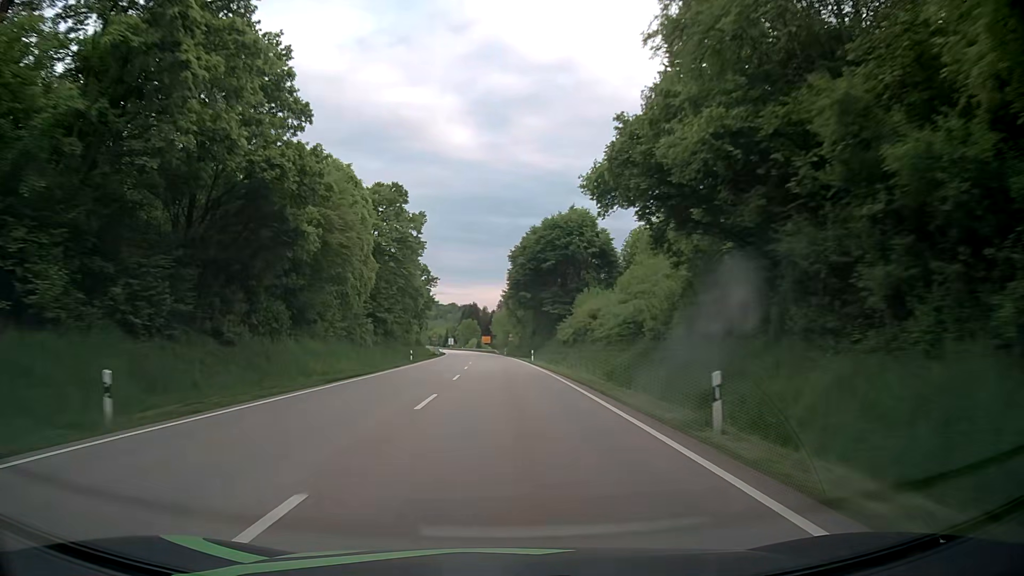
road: primary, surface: asphalt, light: Day
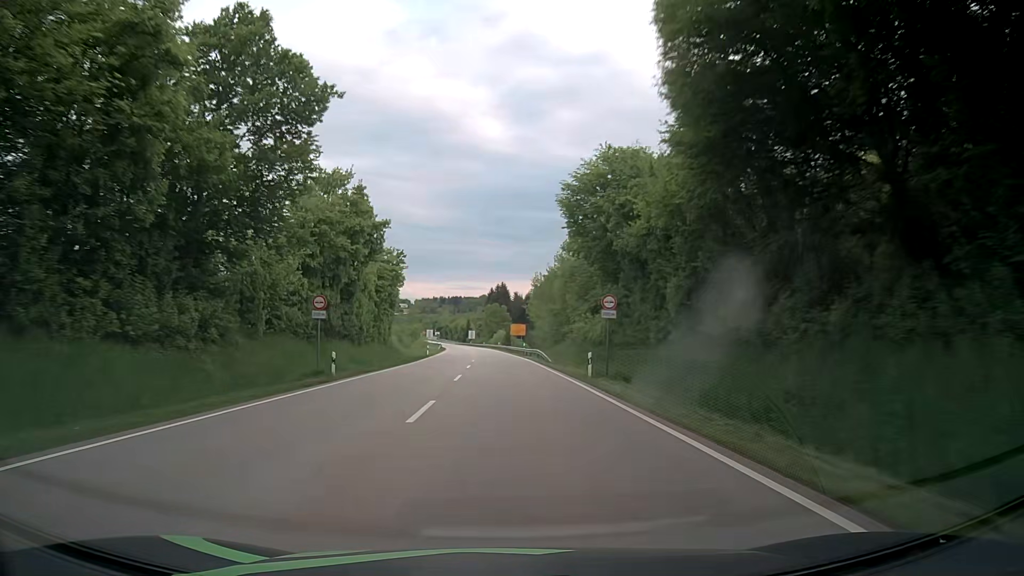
(-1.5, +74.3) m; -3°
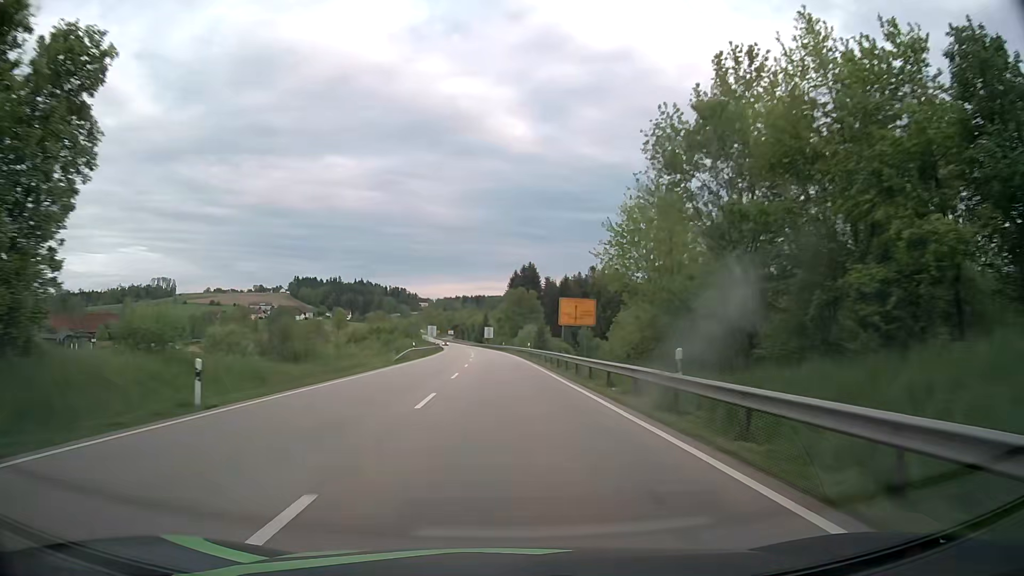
(-0.7, +57.4) m; -2°
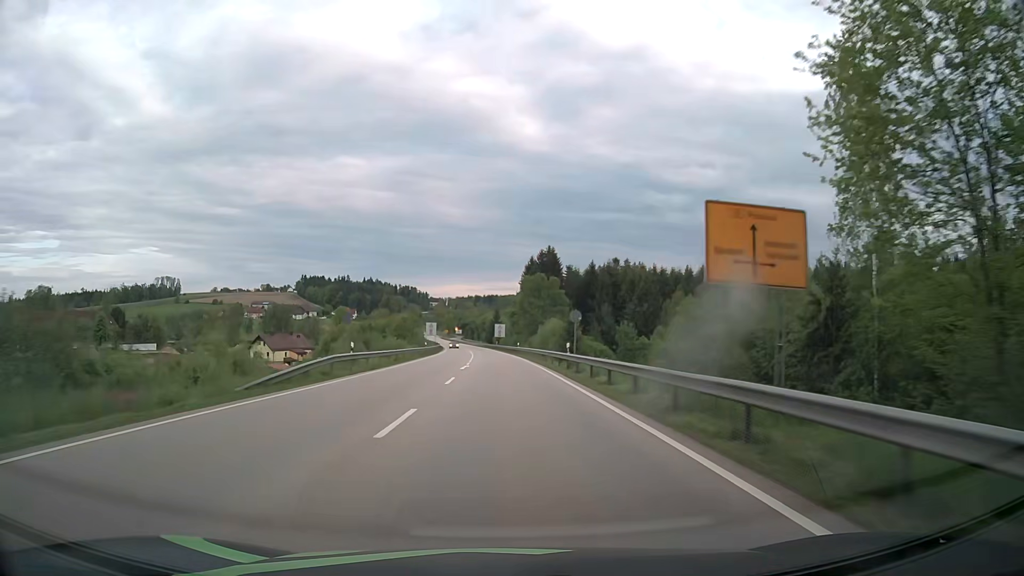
(-0.1, +28.2) m; -1°
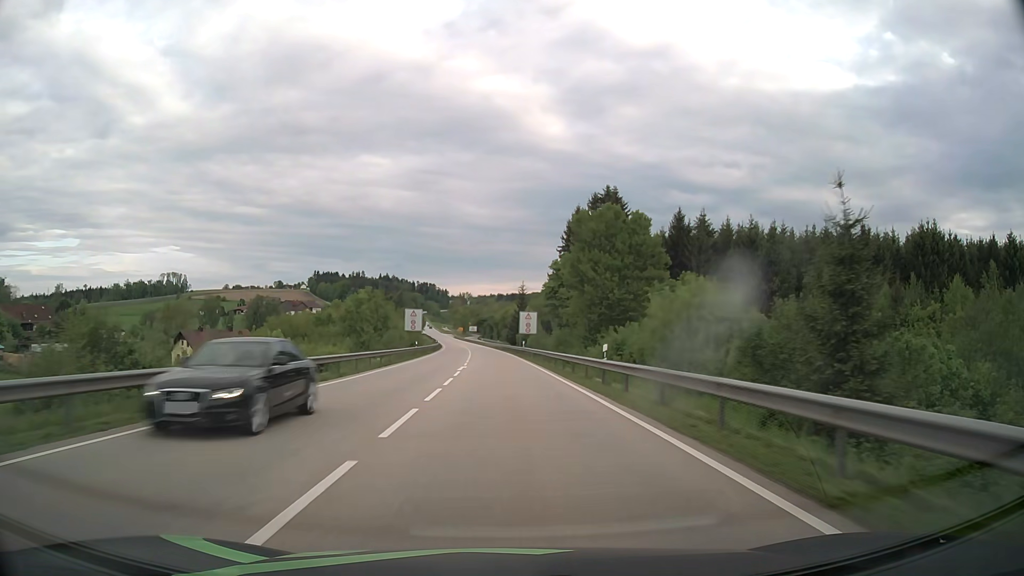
(-1.0, +54.5) m; -2°
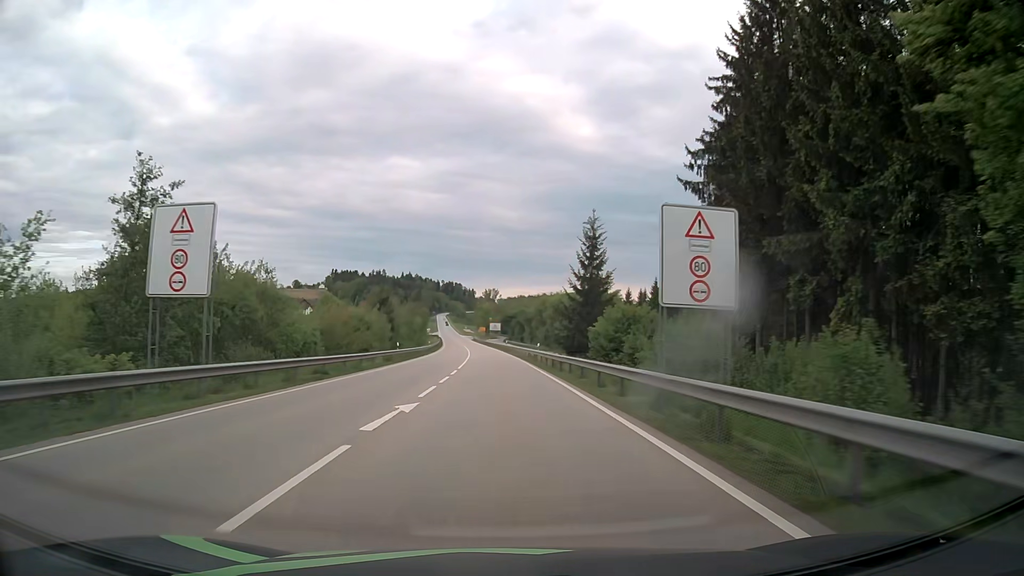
(-1.4, +64.6) m; -3°
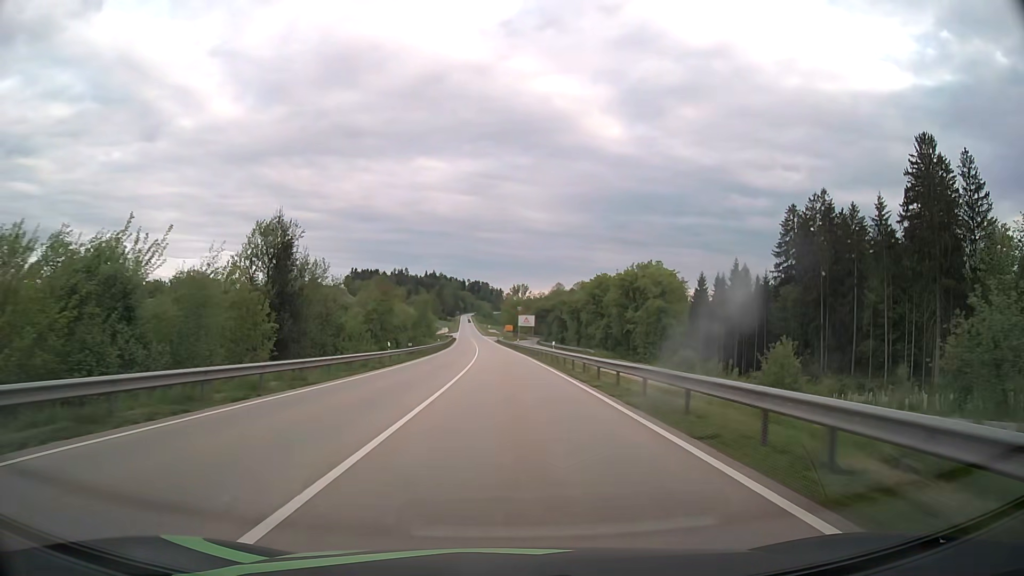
(-0.9, +48.9) m; -2°
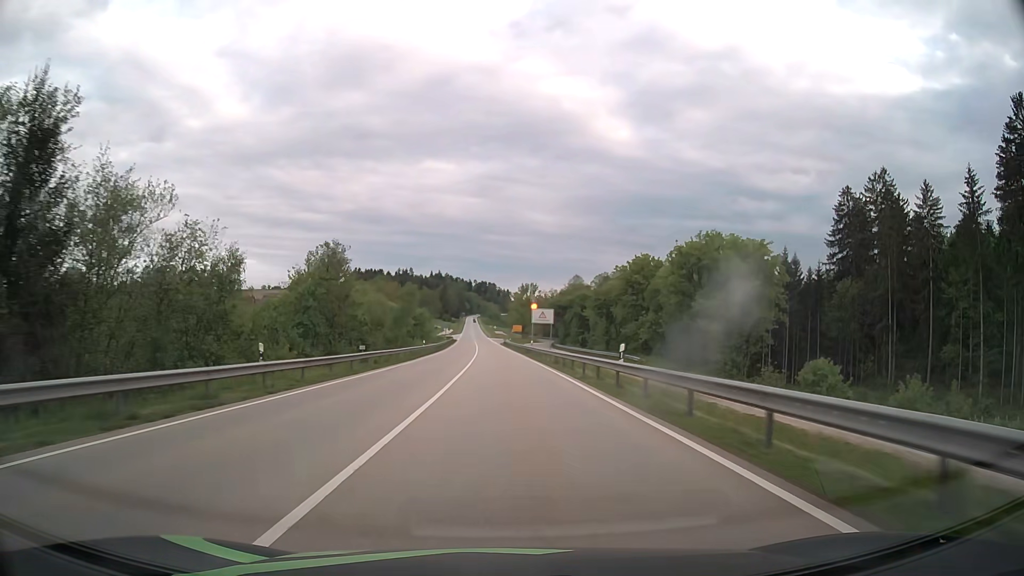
(-0.2, +24.0) m; -1°
(0, +10) (0, +20) (0, +30) (0, +40) (0, +50) (-1, +60) (-1, +70) (-2, +80) (-2, +90) (-2, +100) m
